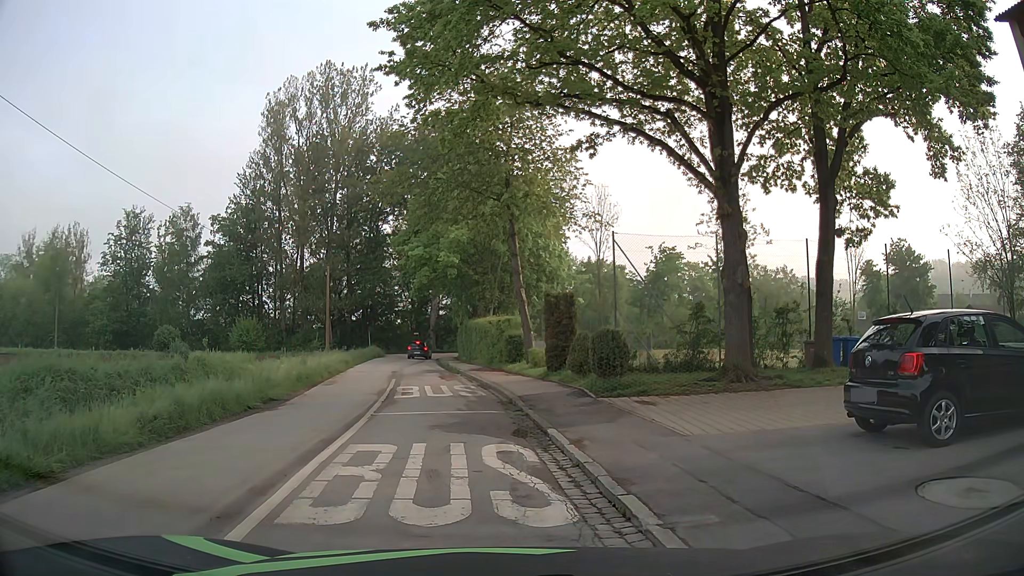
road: tertiary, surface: asphalt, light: Day
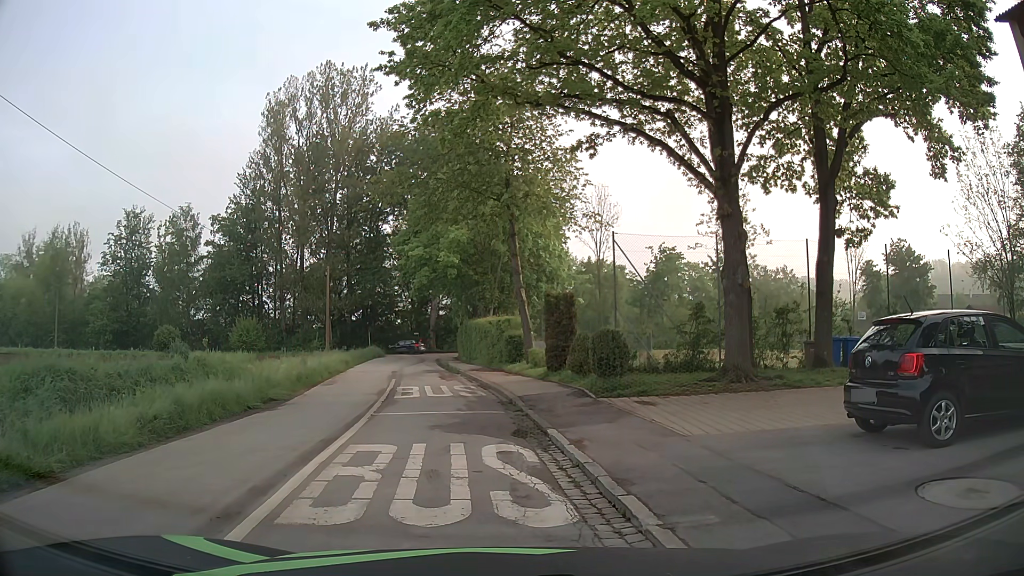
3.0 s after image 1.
(0.0, 0.0) m; 0°
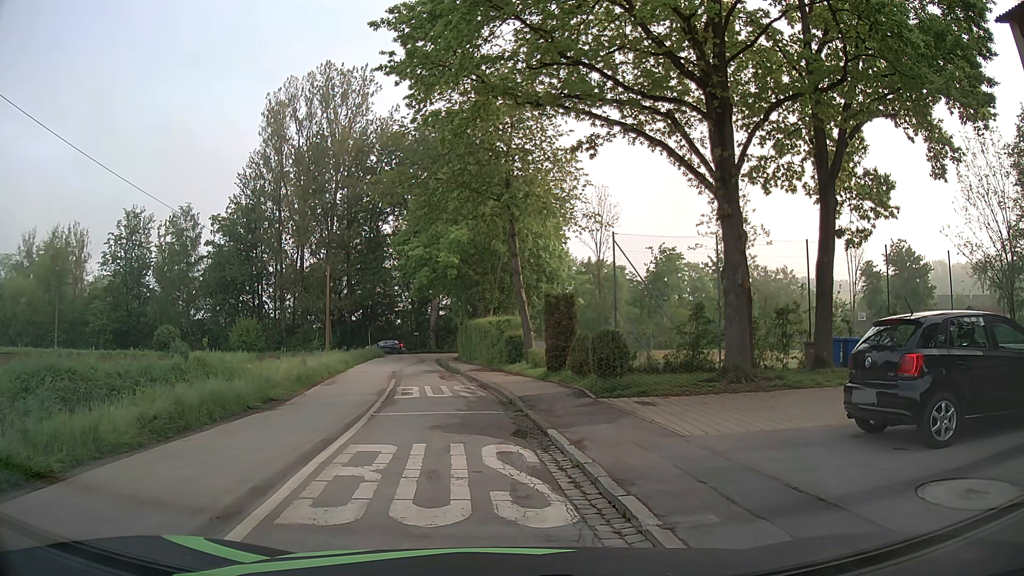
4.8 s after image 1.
(0.0, 0.0) m; 0°
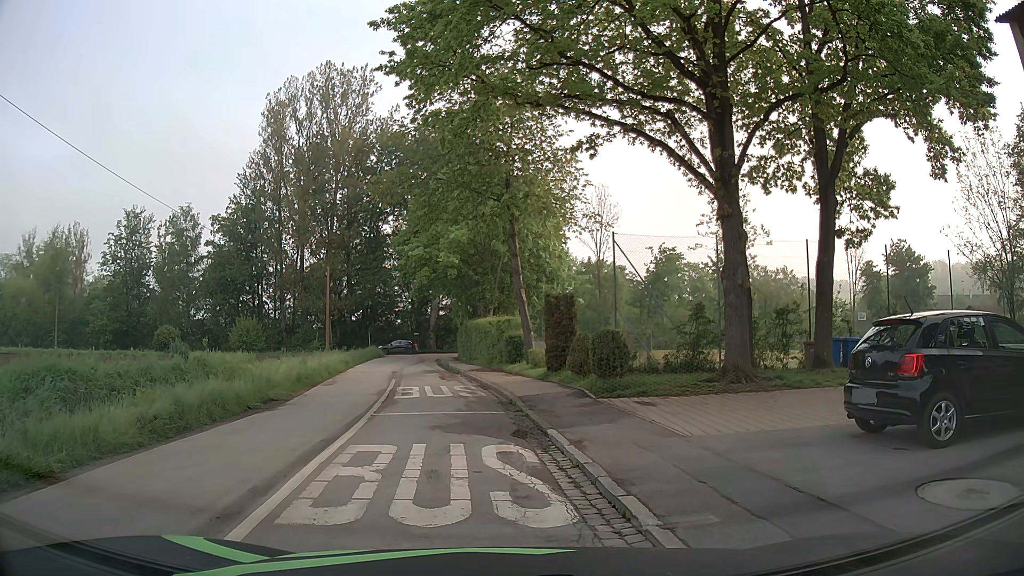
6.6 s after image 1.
(0.0, 0.0) m; 0°
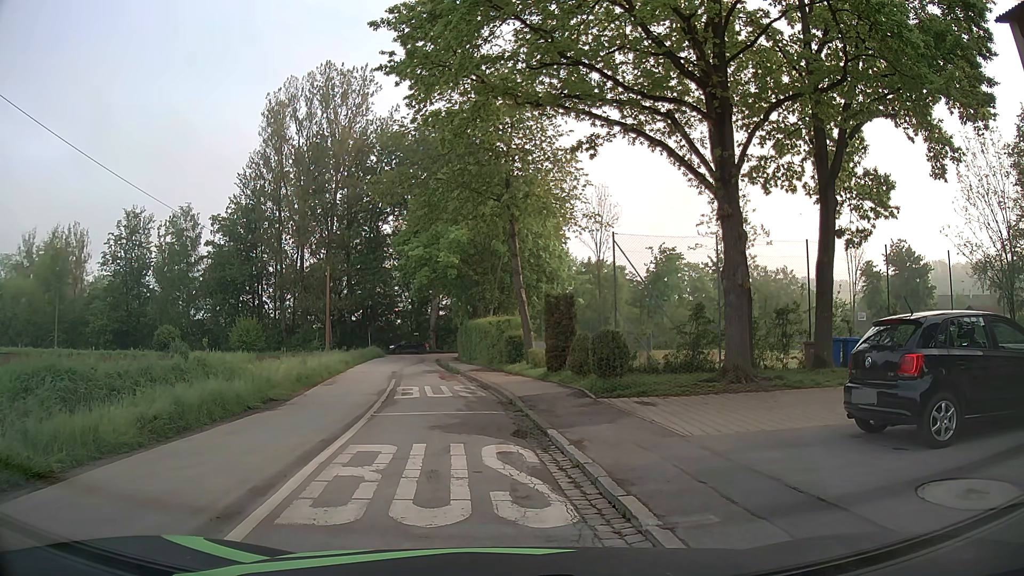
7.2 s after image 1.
(0.0, 0.0) m; 0°
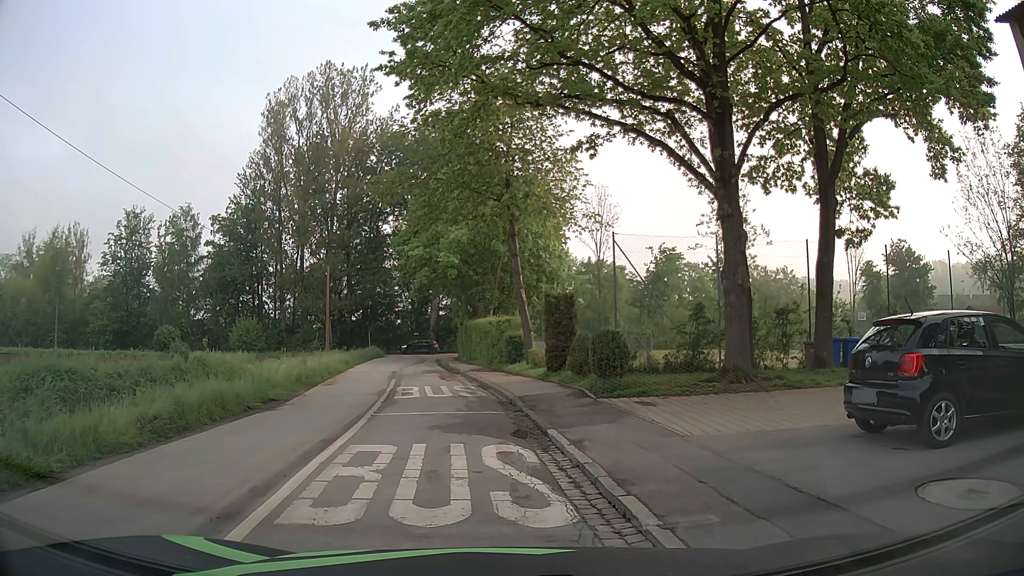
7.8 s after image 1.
(0.0, 0.0) m; 0°
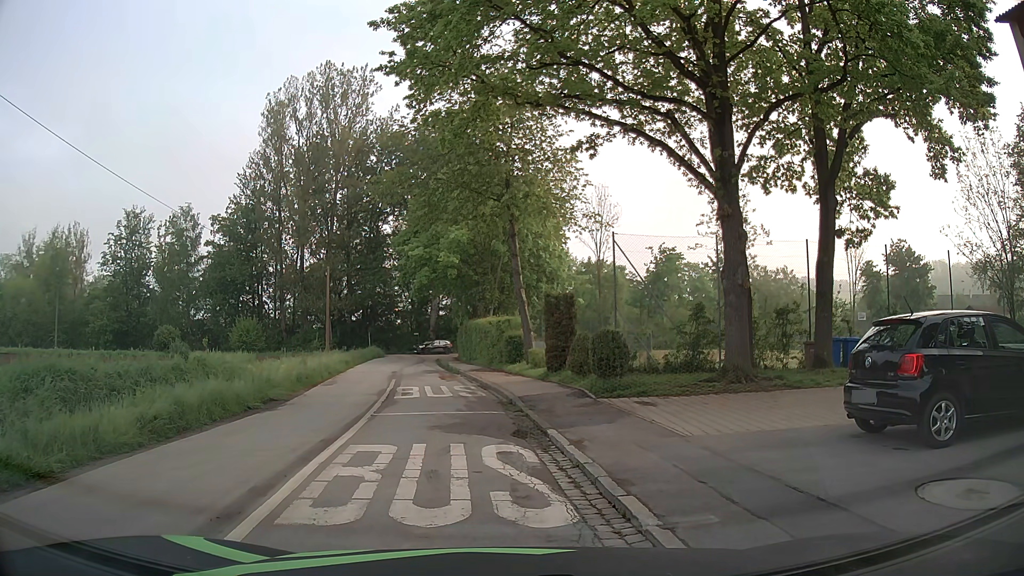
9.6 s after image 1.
(0.0, 0.0) m; 0°
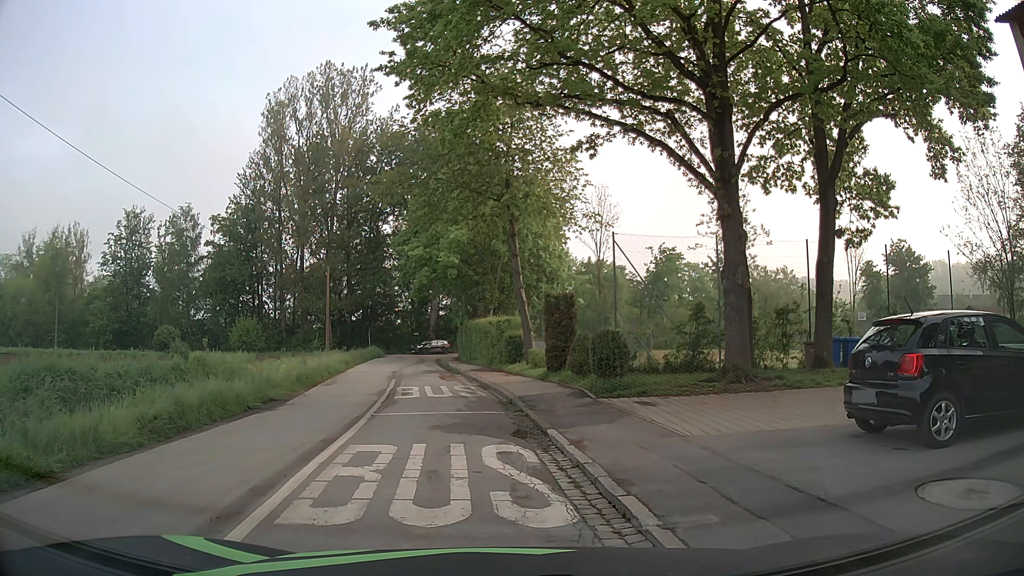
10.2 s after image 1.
(0.0, 0.0) m; 0°
